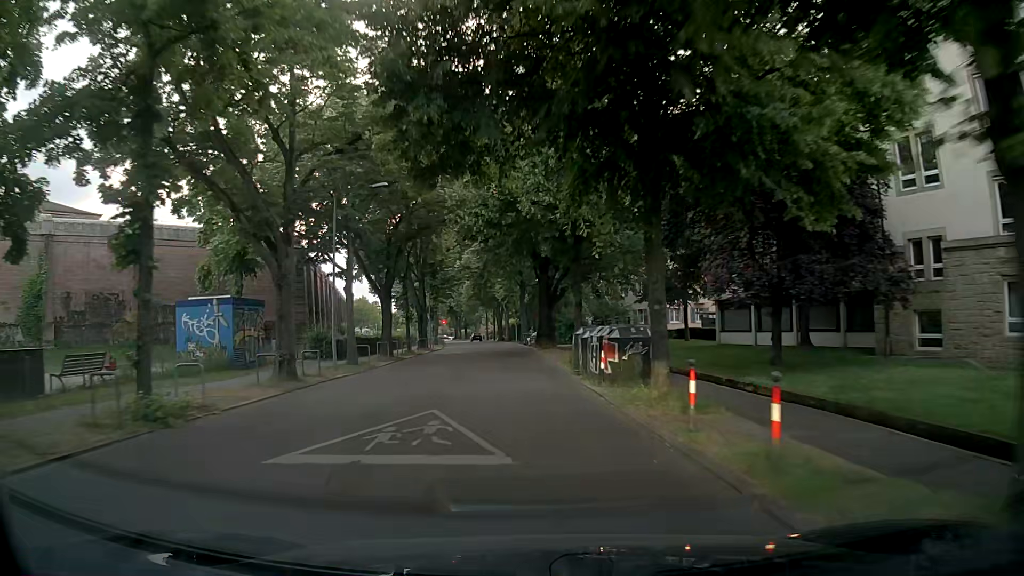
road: residential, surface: asphalt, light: Day
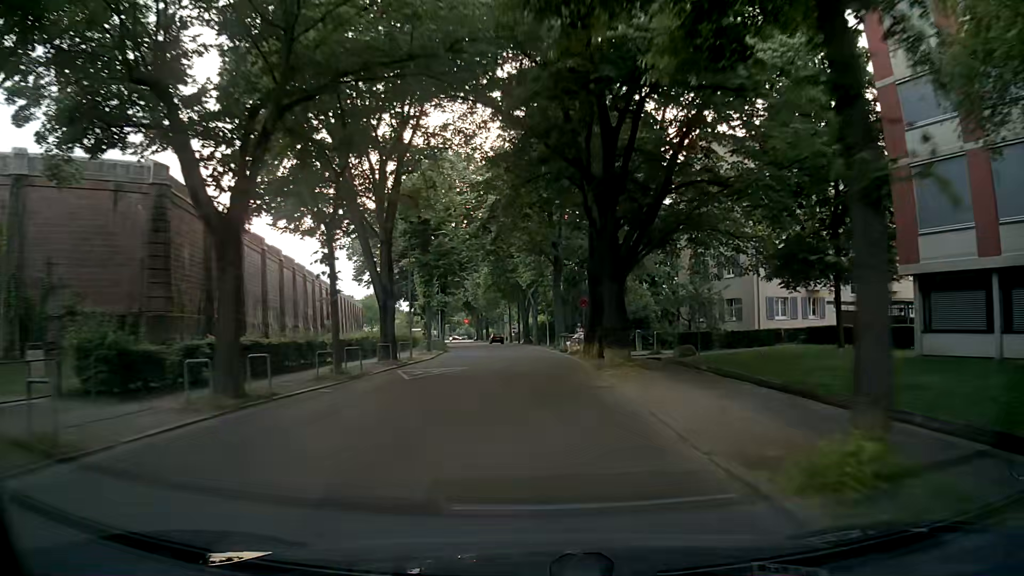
(-0.8, +21.5) m; -4°
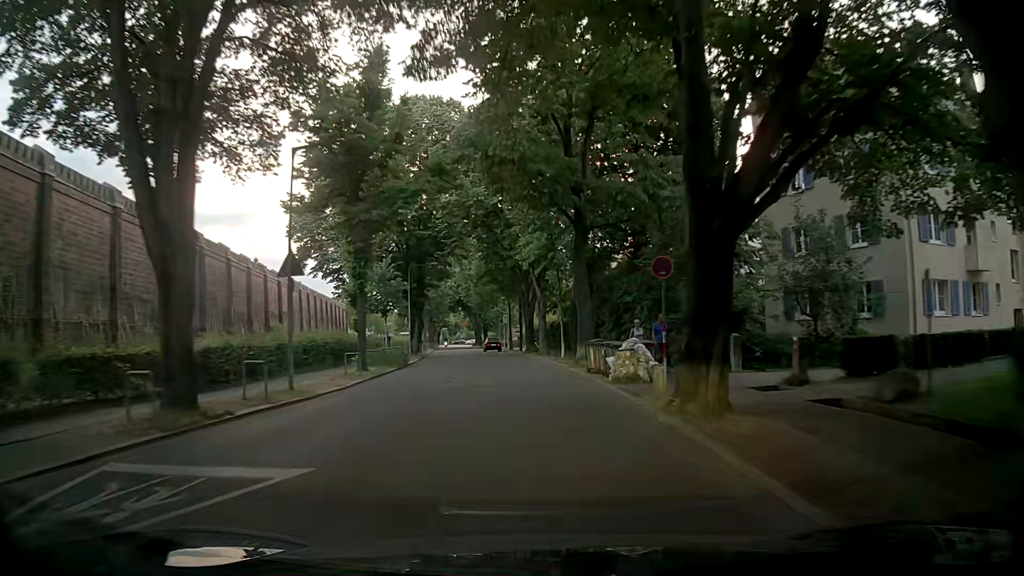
(0.0, +18.4) m; -1°
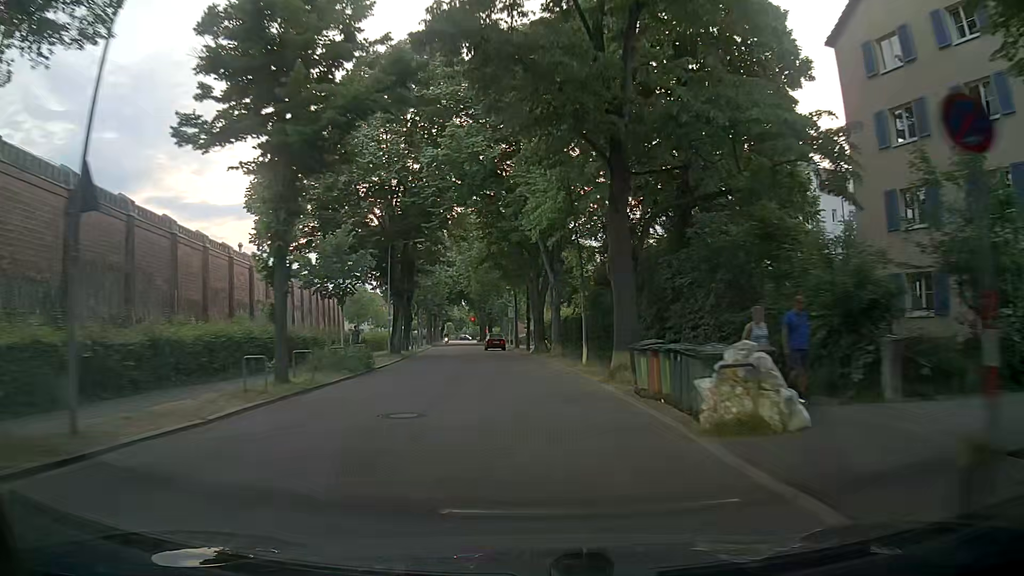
(+0.1, +9.4) m; 0°
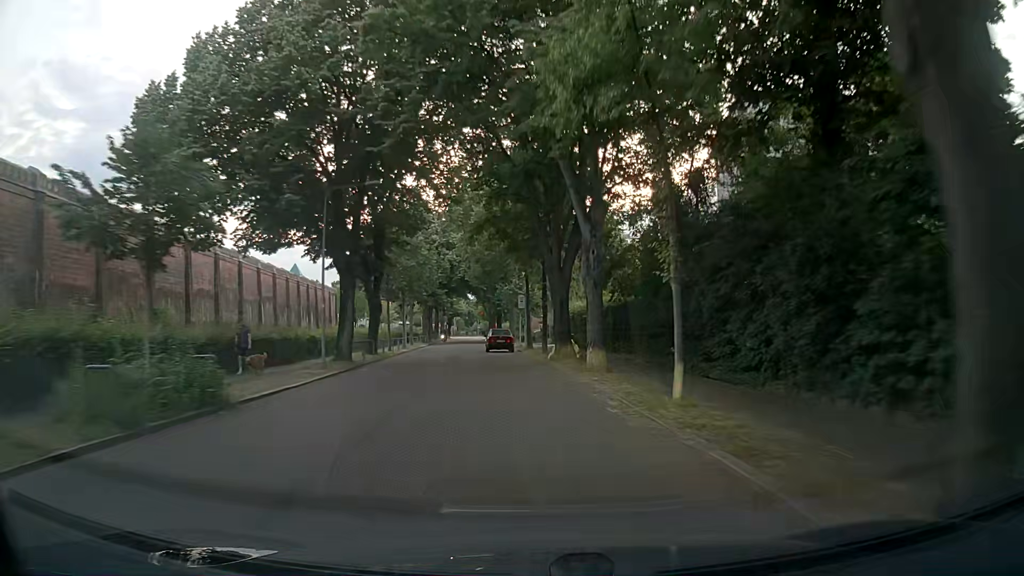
(+0.1, +14.0) m; 0°
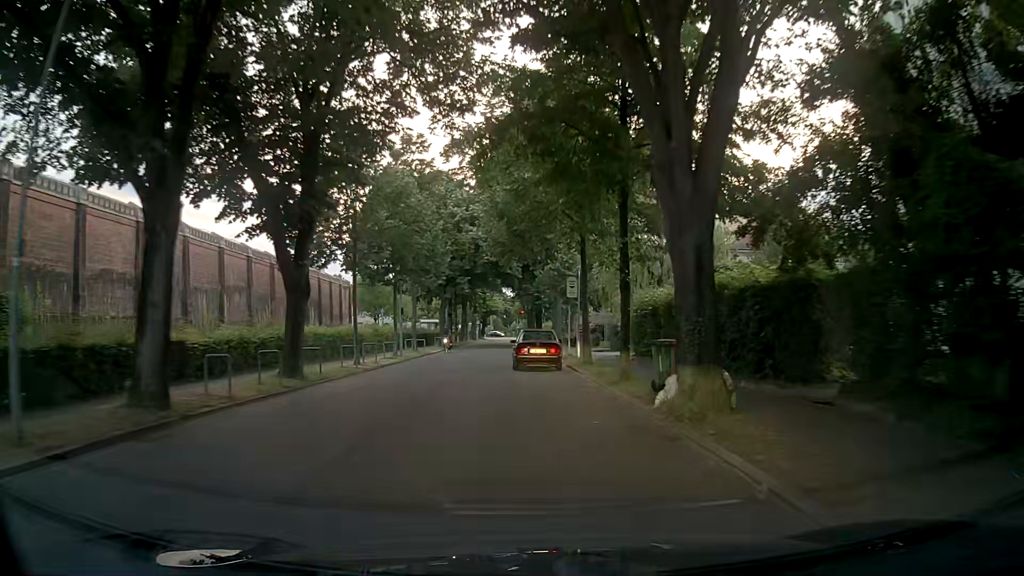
(-1.2, +16.6) m; -6°
(0, +10) (-1, +20) (-2, +30) (-1, +40) (0, +50) (0, +60) (0, +70) (-1, +80) (-1, +90) (-1, +100) m
